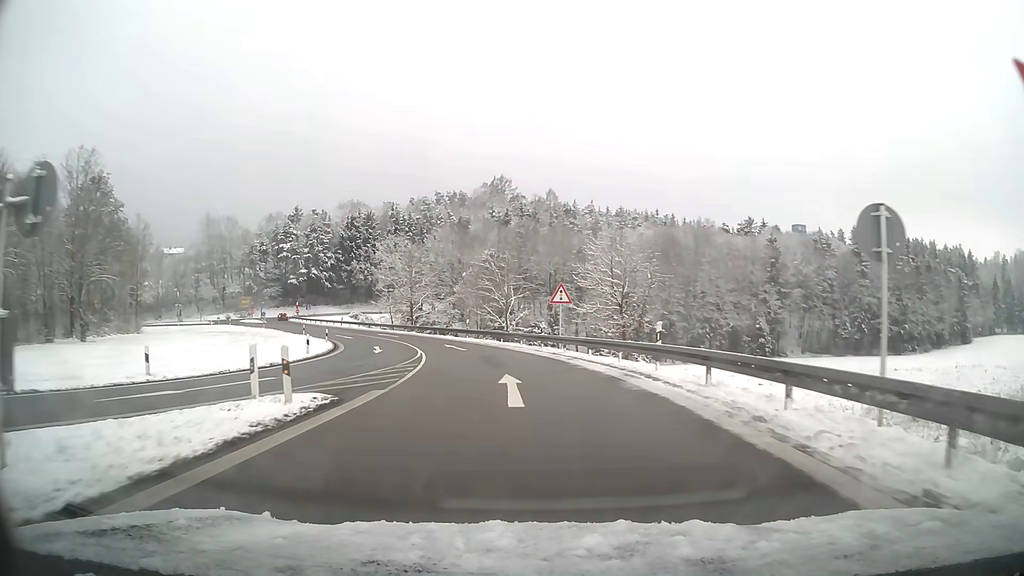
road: motorway_link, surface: asphalt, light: Day
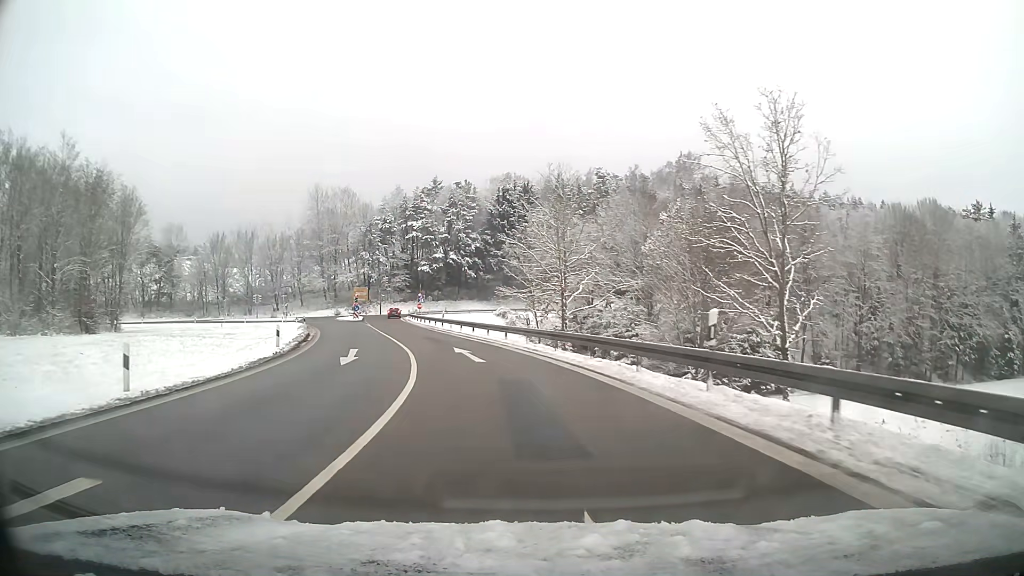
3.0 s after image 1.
(-4.5, +36.5) m; -16°
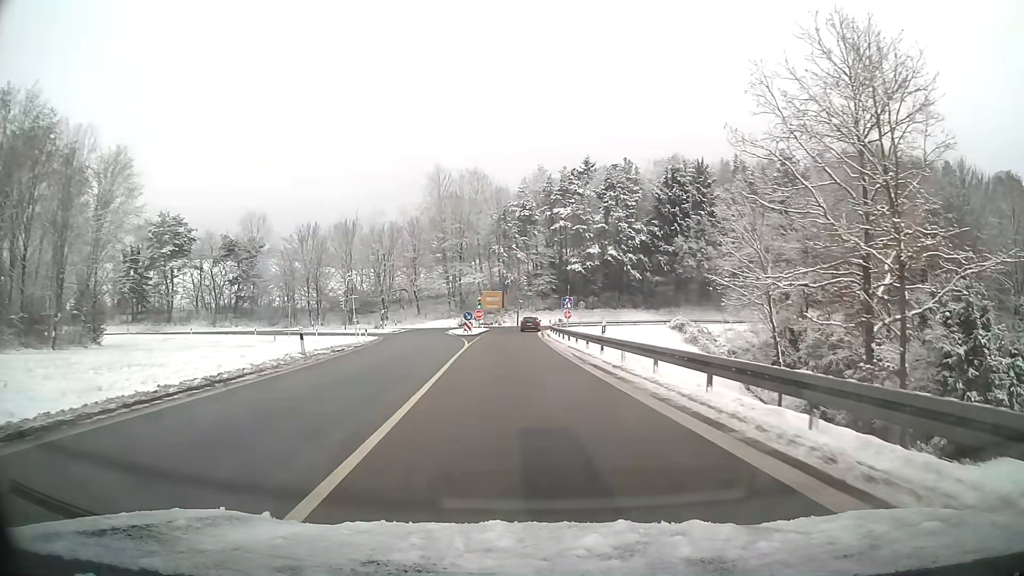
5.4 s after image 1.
(-3.2, +26.9) m; -12°
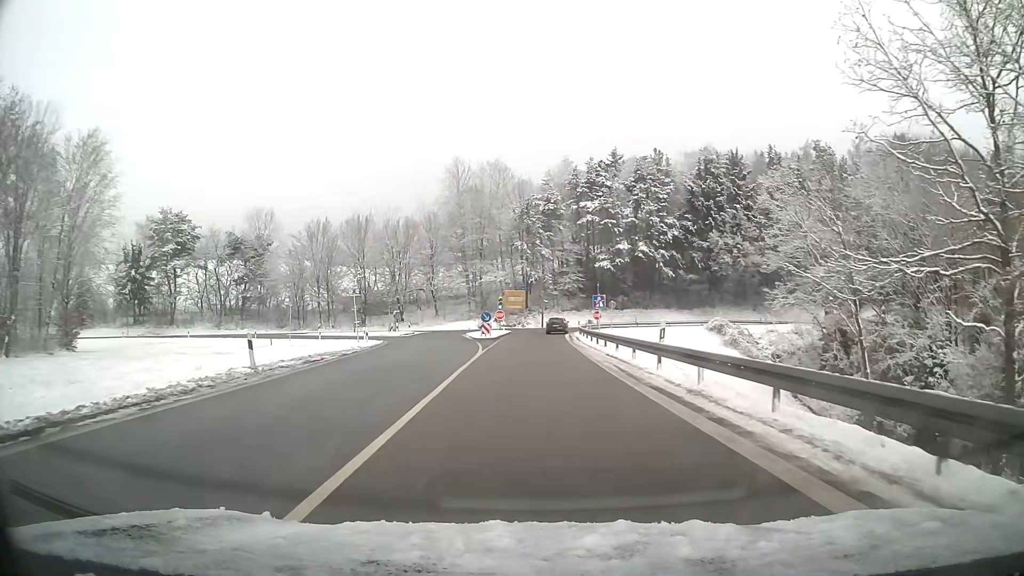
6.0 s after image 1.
(-0.1, +6.4) m; -2°
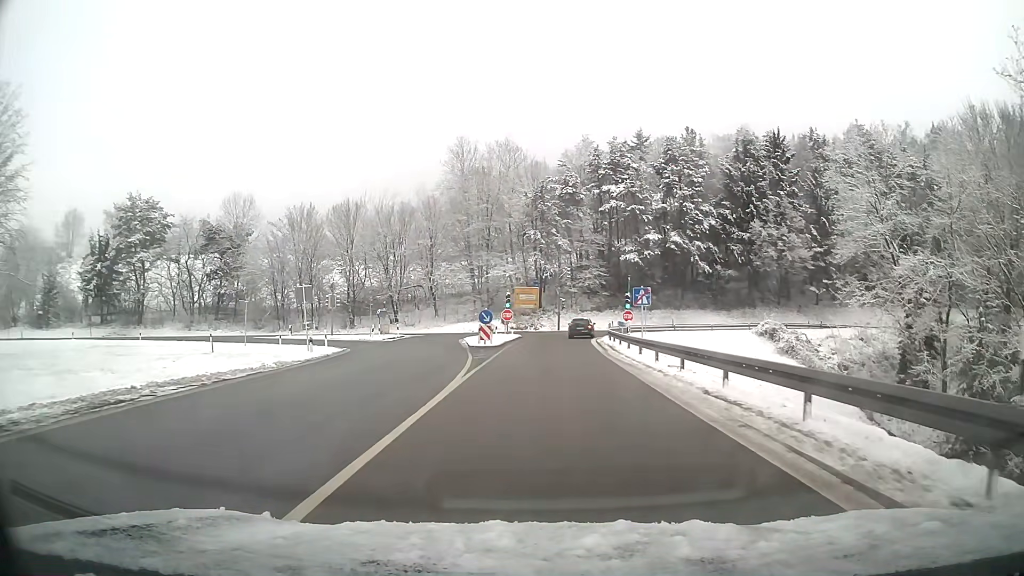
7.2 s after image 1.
(-0.1, +12.6) m; -1°
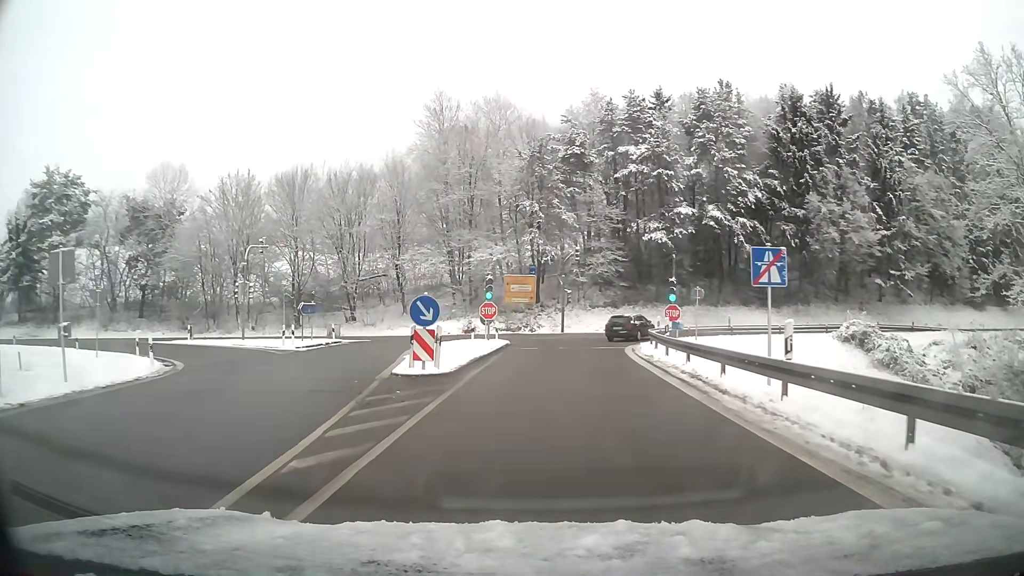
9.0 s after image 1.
(+0.1, +18.2) m; 0°
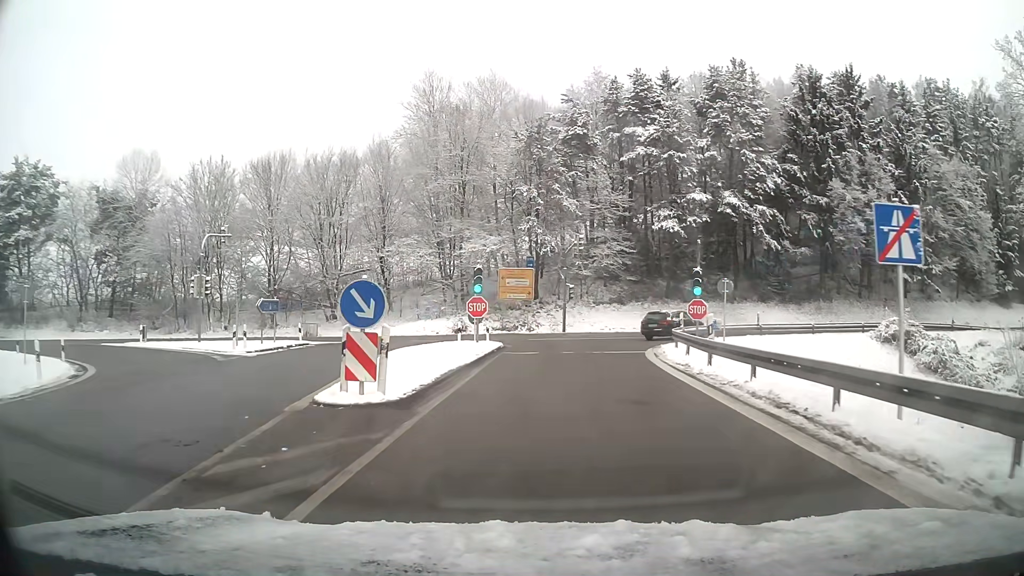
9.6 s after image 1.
(0.0, +5.7) m; 0°
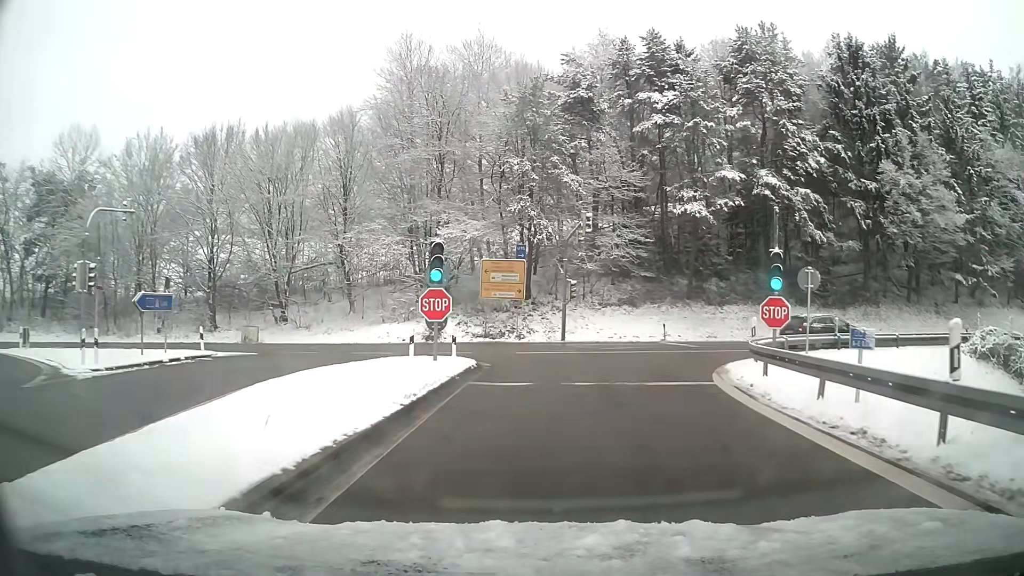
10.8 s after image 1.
(+0.1, +10.3) m; +1°
